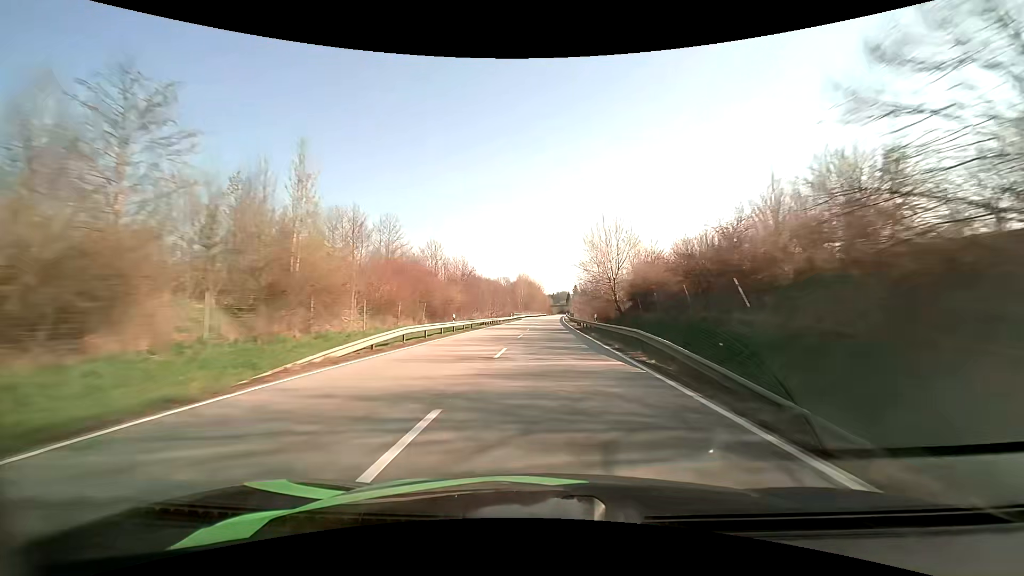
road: primary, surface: asphalt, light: Day
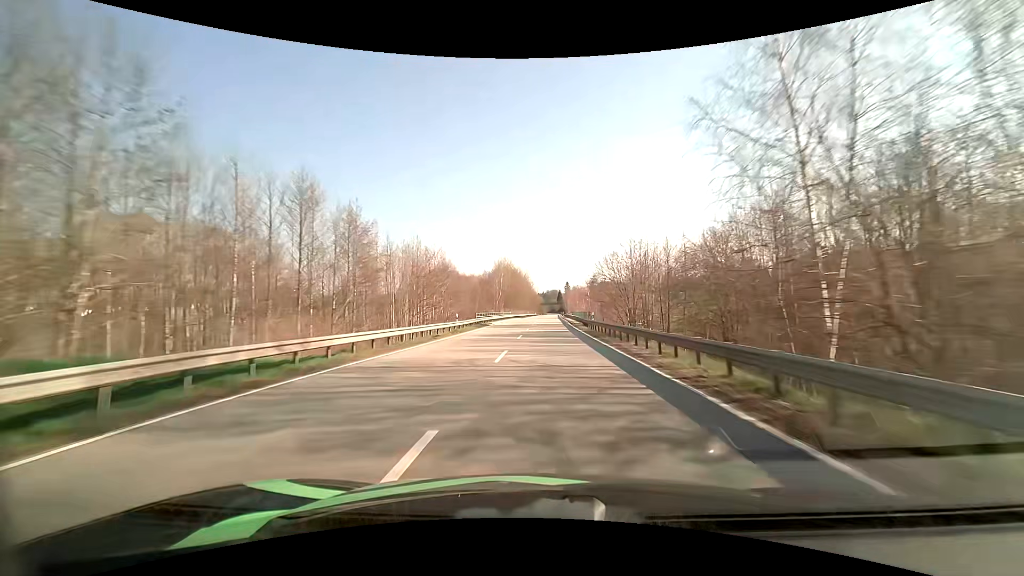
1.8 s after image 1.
(+0.4, +49.3) m; +1°
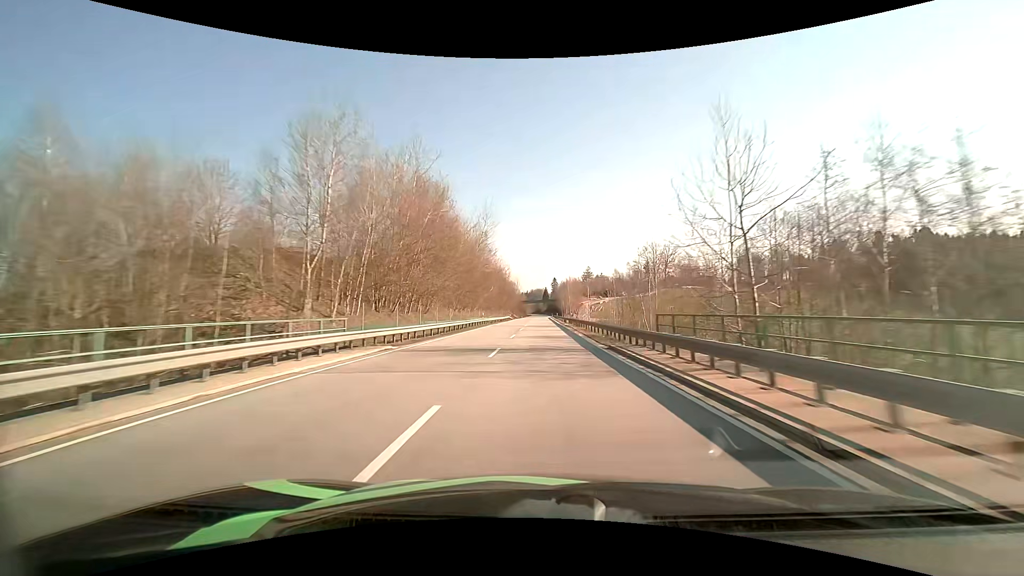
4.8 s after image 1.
(+1.6, +81.9) m; +2°
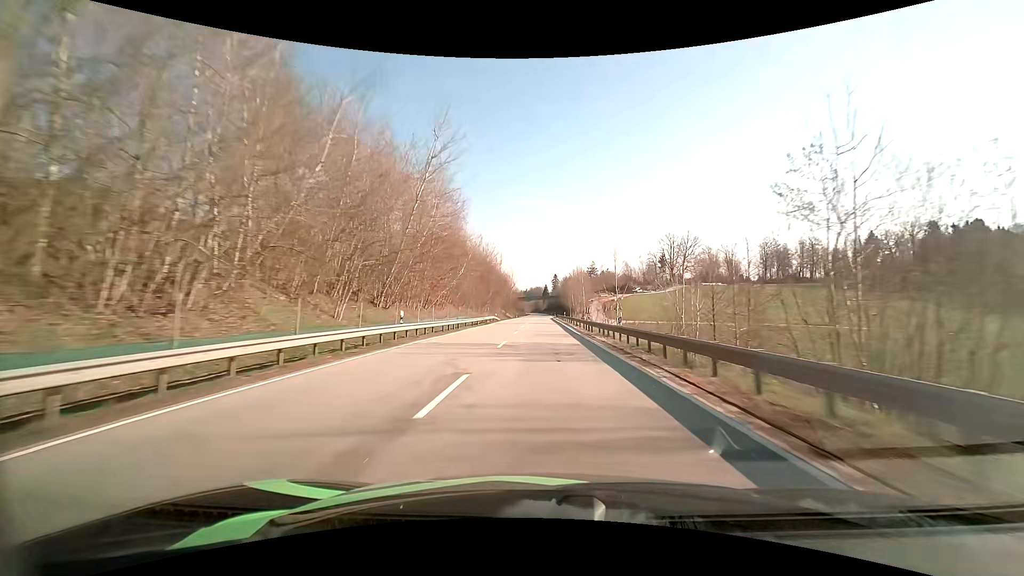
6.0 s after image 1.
(+0.1, +32.7) m; 0°
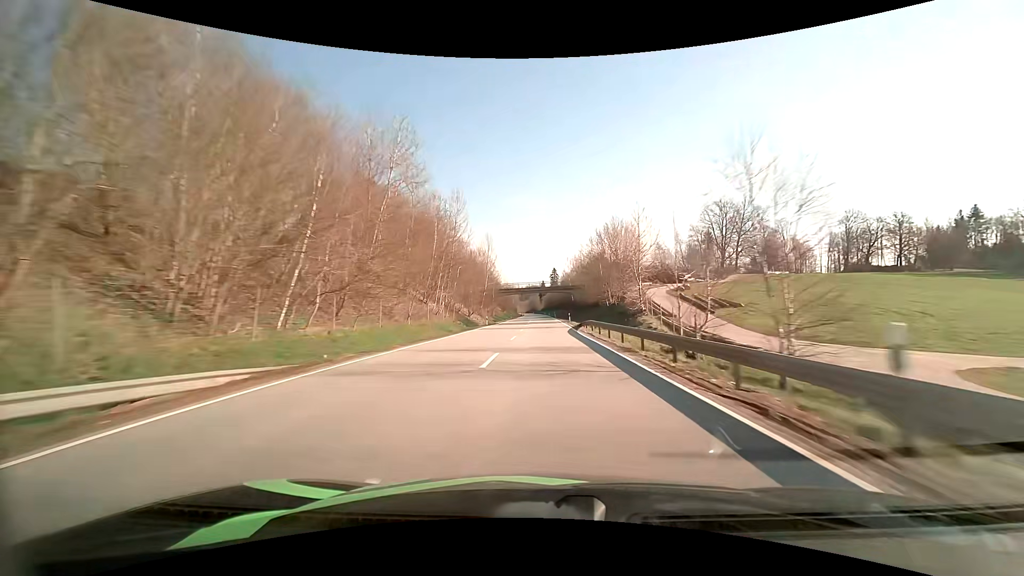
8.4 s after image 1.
(+0.1, +65.8) m; +1°
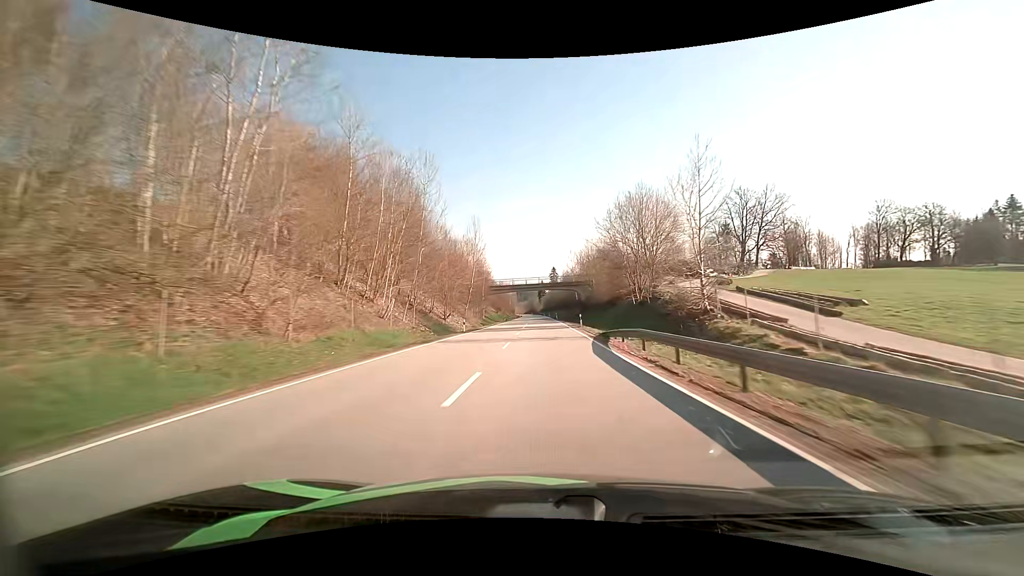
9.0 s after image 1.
(0.0, +16.5) m; 0°
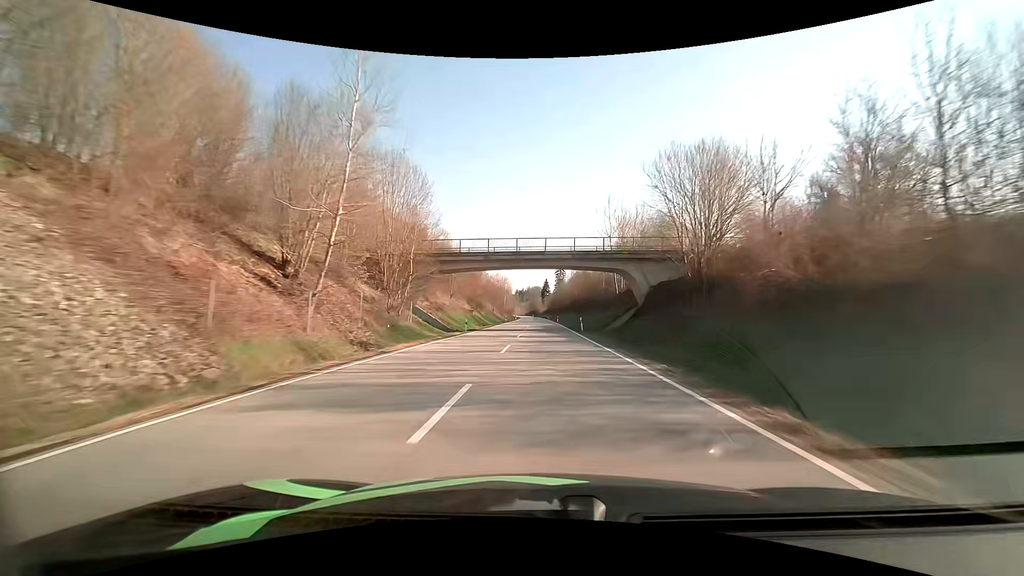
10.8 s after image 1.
(0.0, +49.6) m; 0°
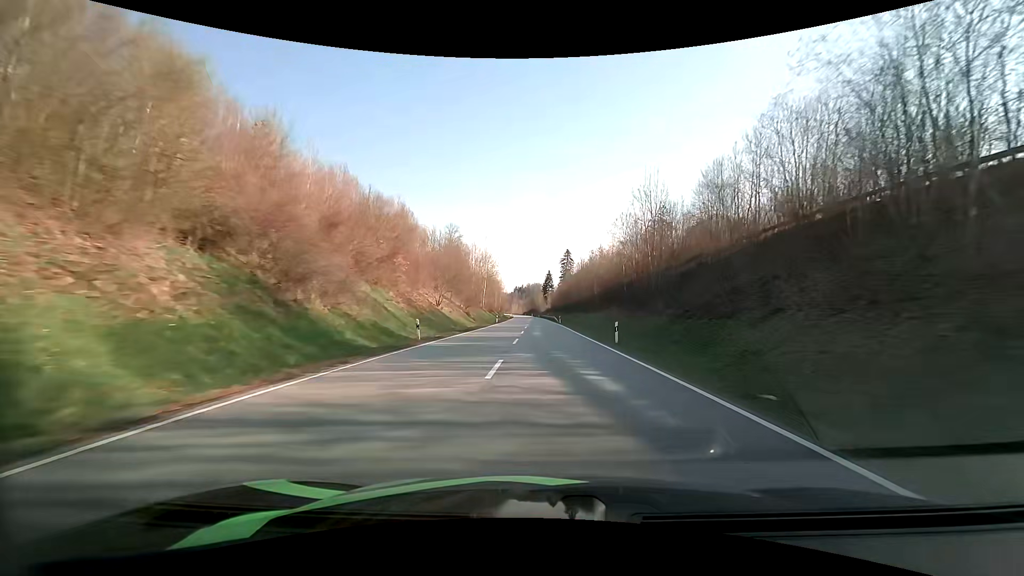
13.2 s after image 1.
(-0.2, +66.5) m; 0°
(0, +10) (0, +20) (0, +30) (0, +40) (0, +50) (0, +60) (0, +70) (0, +80) (0, +90) (-1, +100) m
